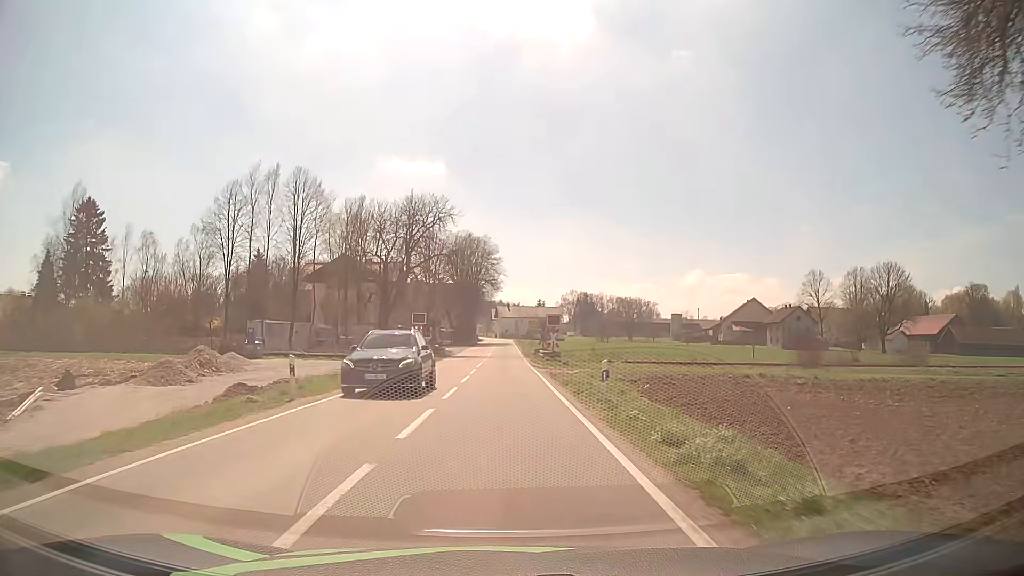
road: tertiary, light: Day
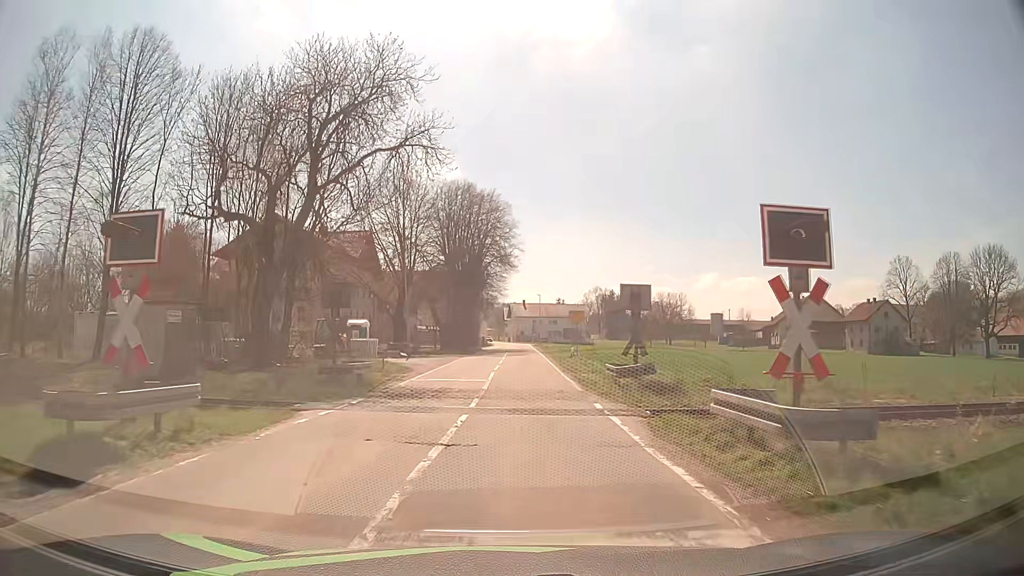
(-0.4, +34.8) m; -1°
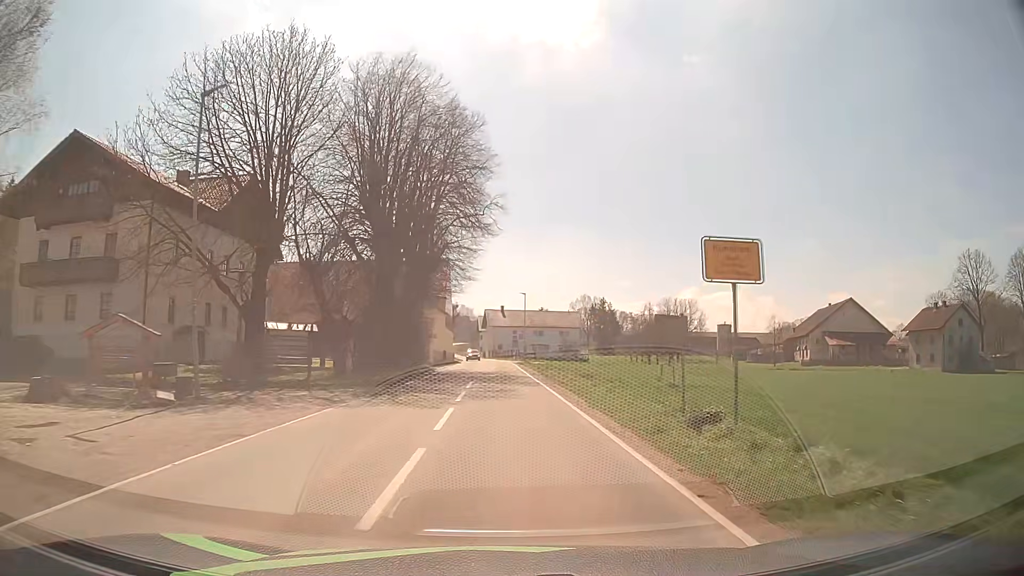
(+0.6, +31.0) m; +2°
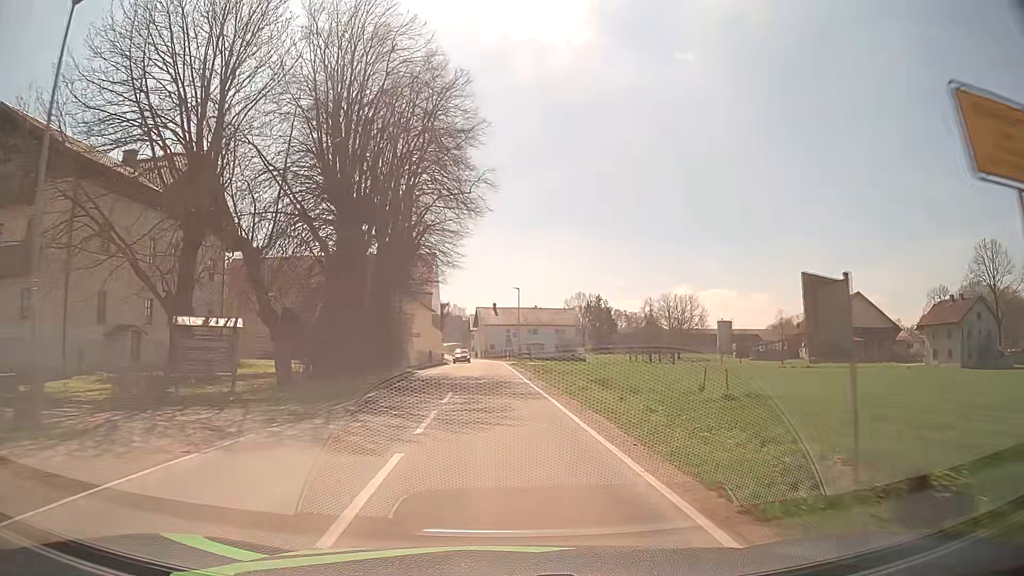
(0.0, +6.6) m; +1°
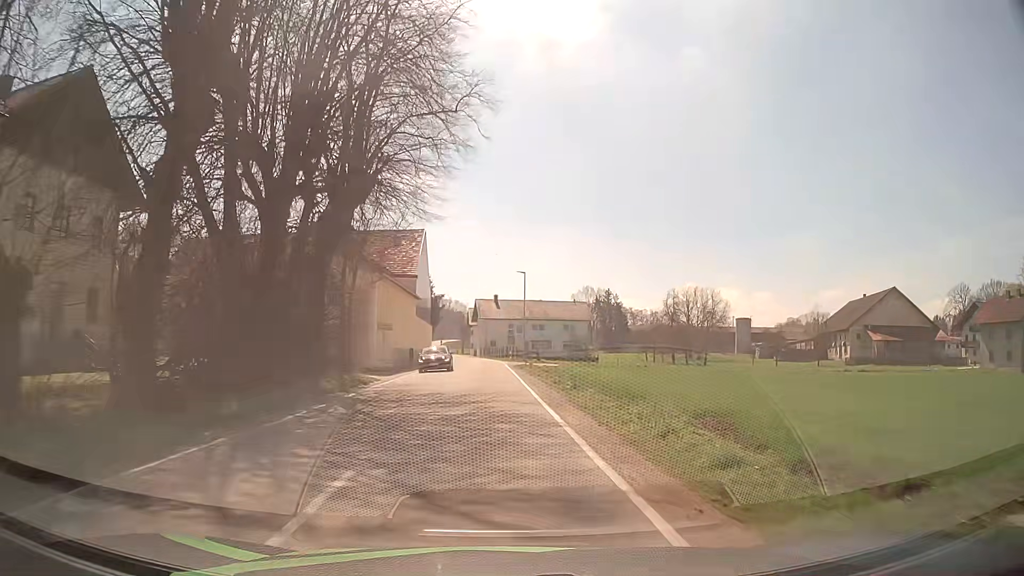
(0.0, +13.9) m; 0°
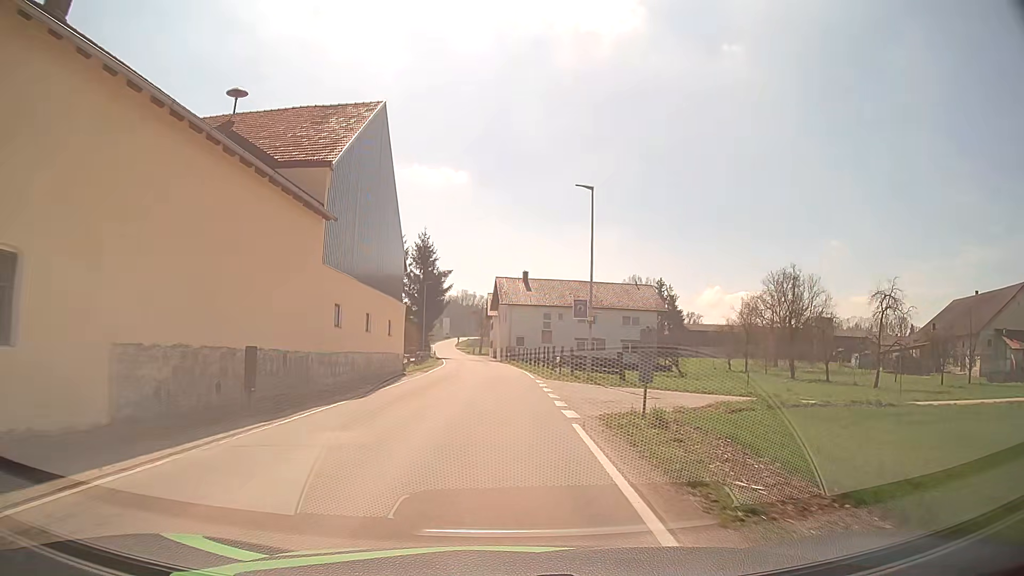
(-0.6, +34.0) m; -2°
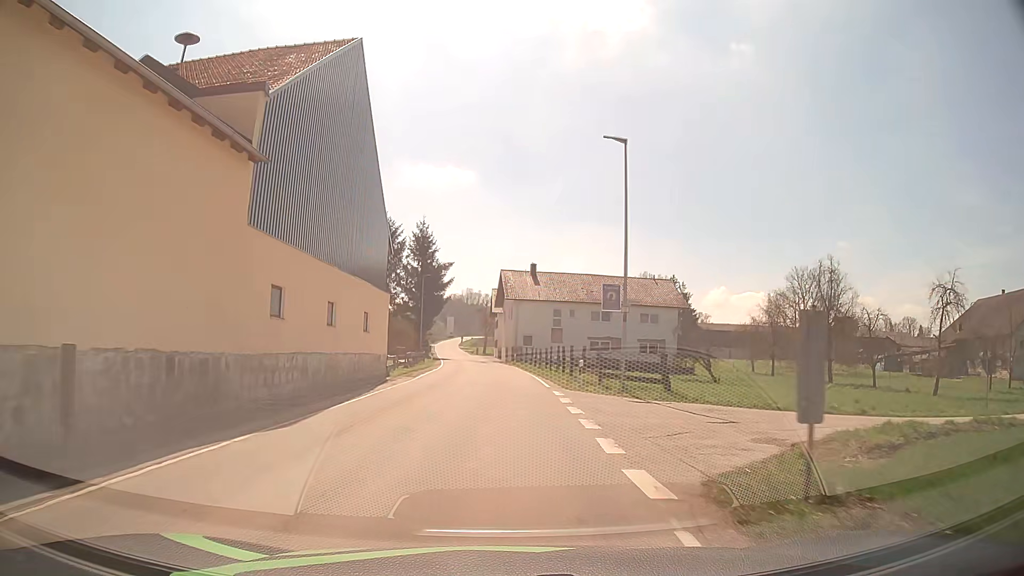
(0.0, +6.9) m; -1°
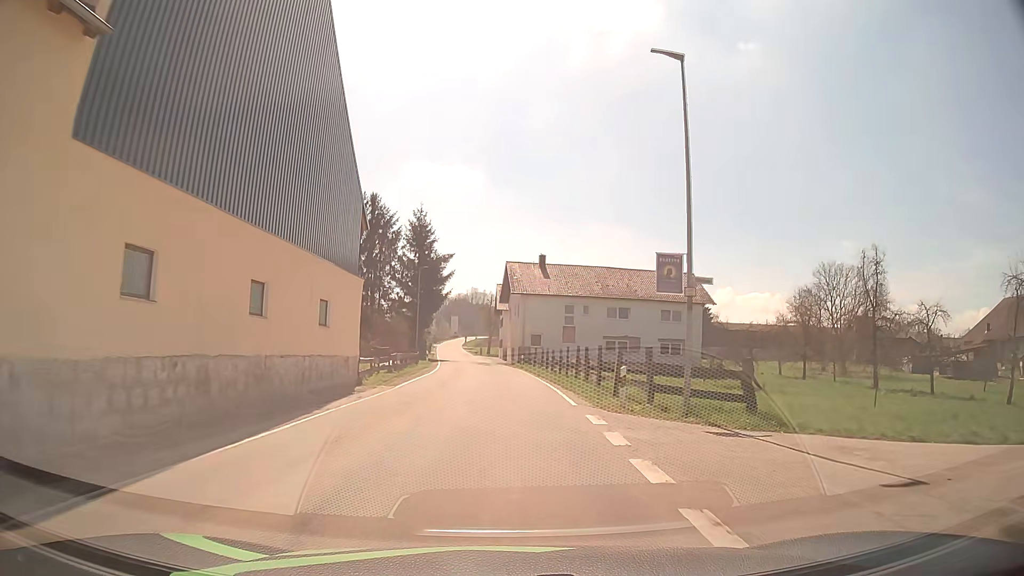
(0.0, +7.1) m; 0°
(0, +10) (0, +20) (0, +30) (-1, +40) (-1, +50) (-2, +60) (-3, +70) (-4, +80) (-5, +90) (-6, +100) m
